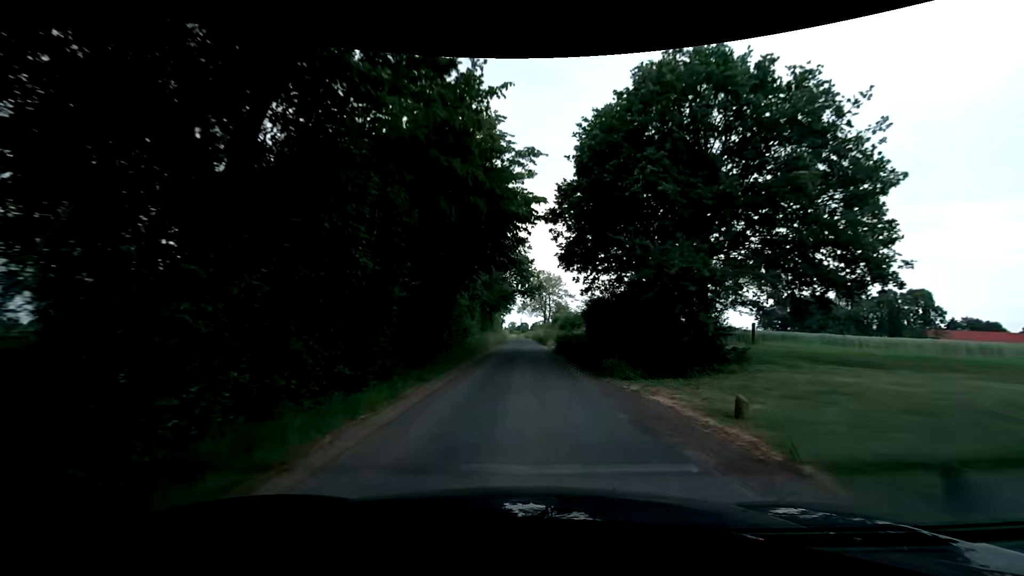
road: unclassified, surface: asphalt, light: Day
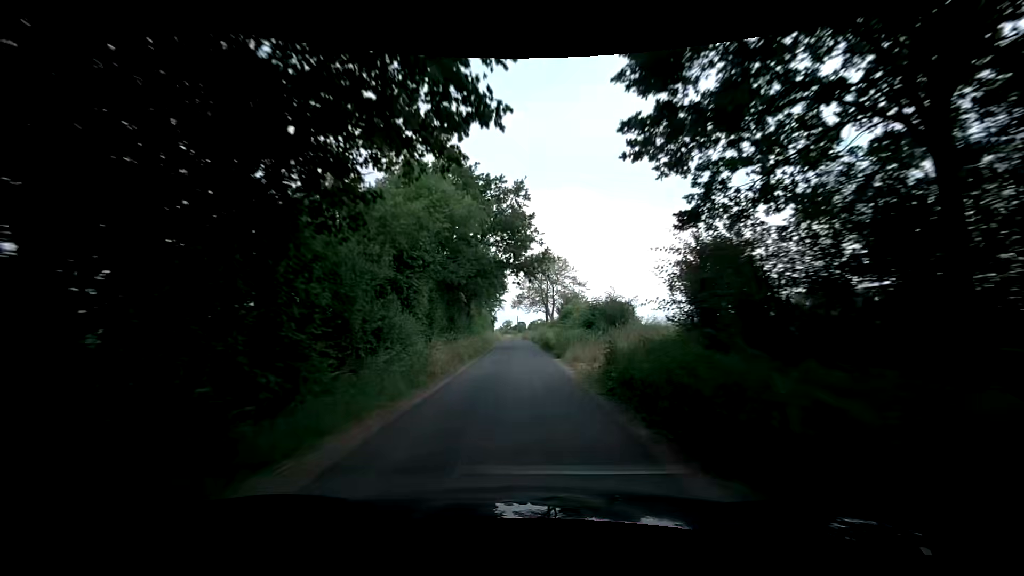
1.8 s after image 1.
(+0.2, +21.2) m; +2°
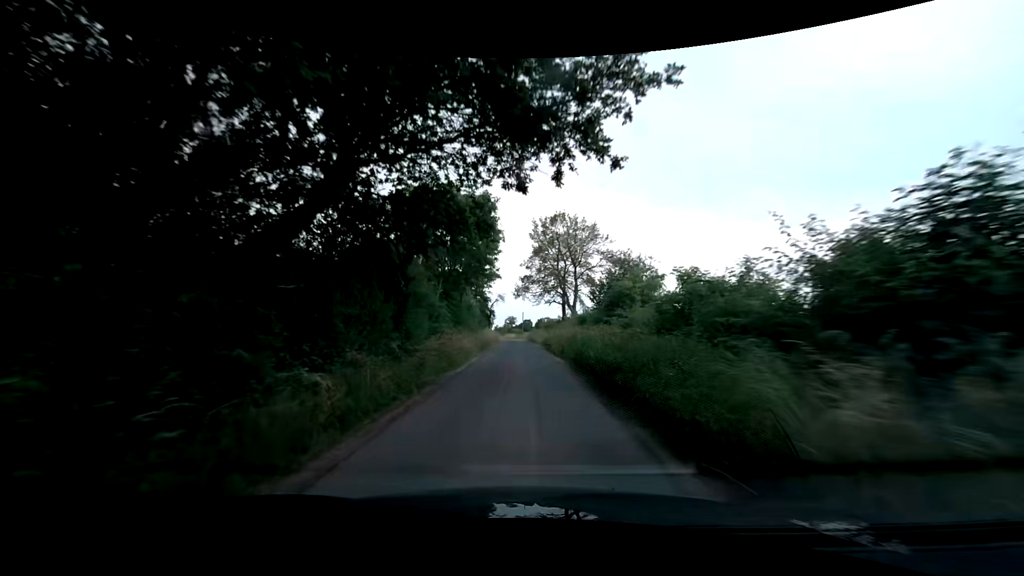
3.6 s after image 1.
(-0.7, +23.2) m; -2°
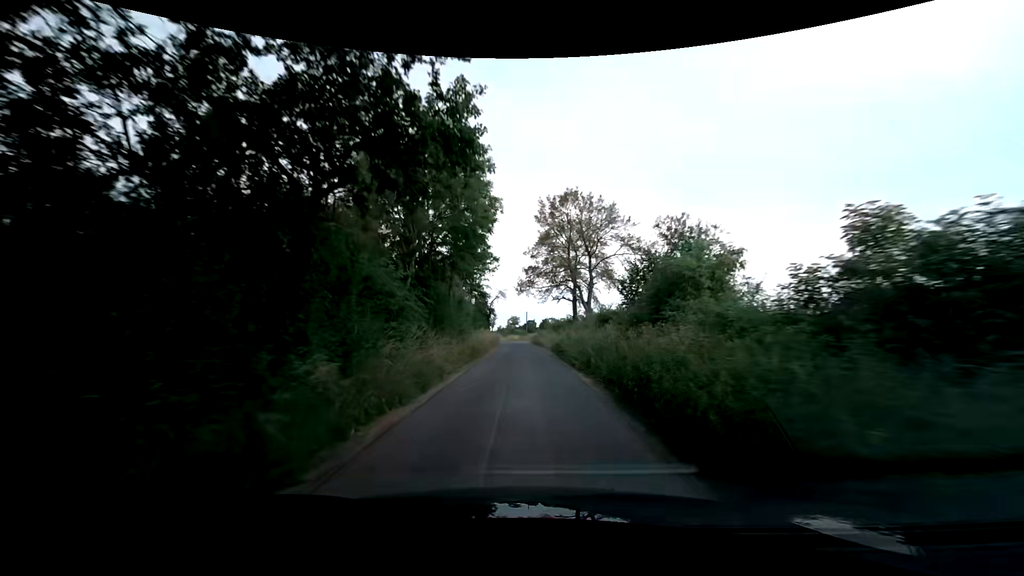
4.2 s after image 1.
(0.0, +7.9) m; -1°
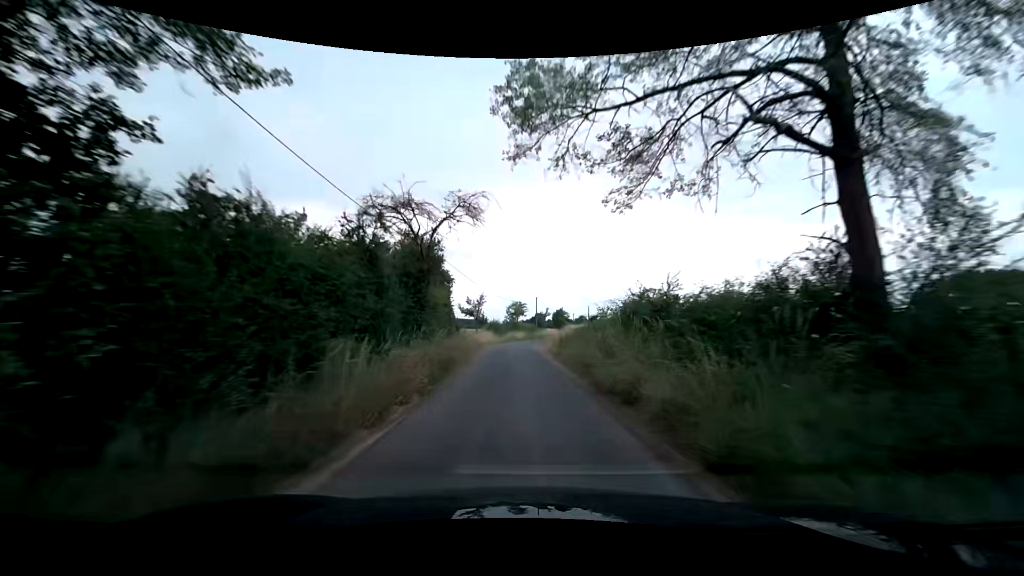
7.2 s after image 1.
(-0.1, +39.7) m; -1°
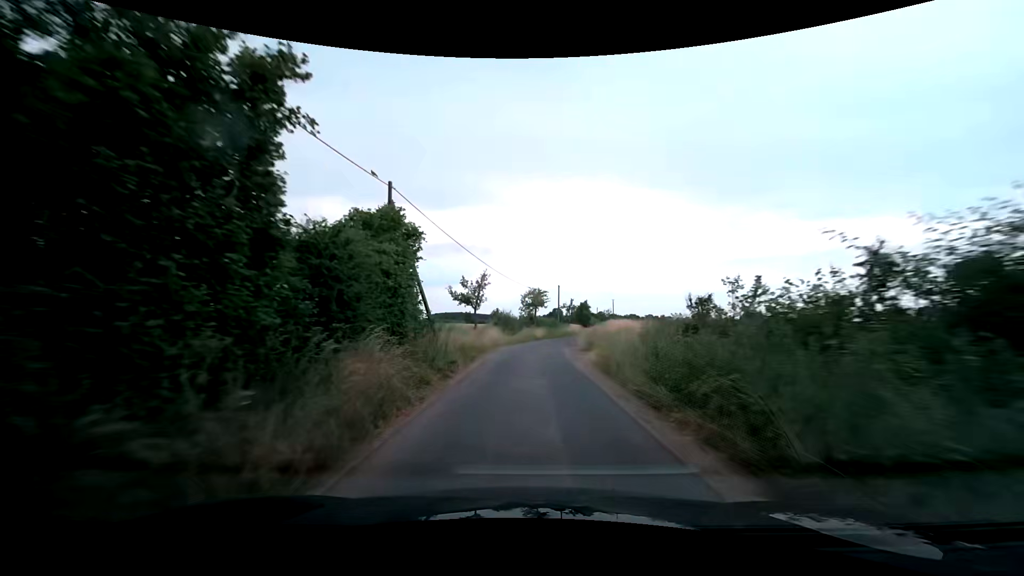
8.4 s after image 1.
(-0.2, +15.9) m; -2°
(0, +10) (0, +20) (+1, +30) (+2, +40) (+4, +50) (+6, +60) (+8, +69) (+10, +79) (+13, +89) (+15, +98) m
